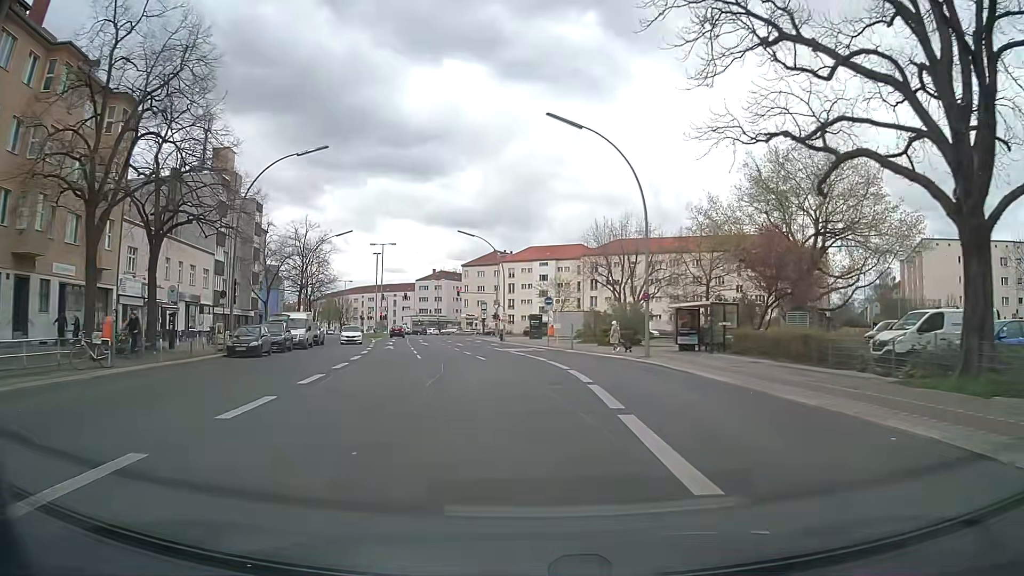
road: secondary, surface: asphalt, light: Day
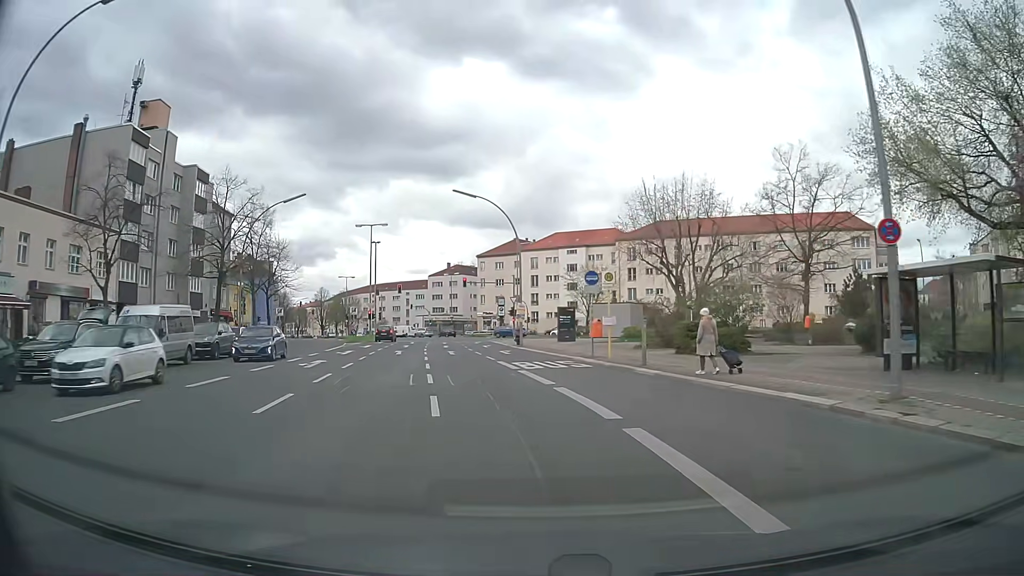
(-0.3, +19.5) m; -3°
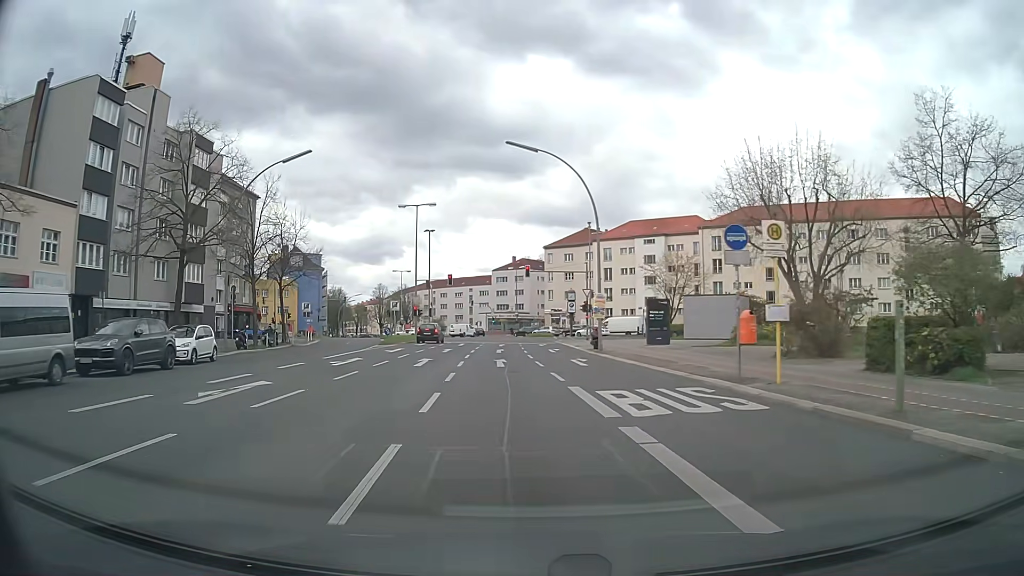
(-0.5, +11.8) m; -5°
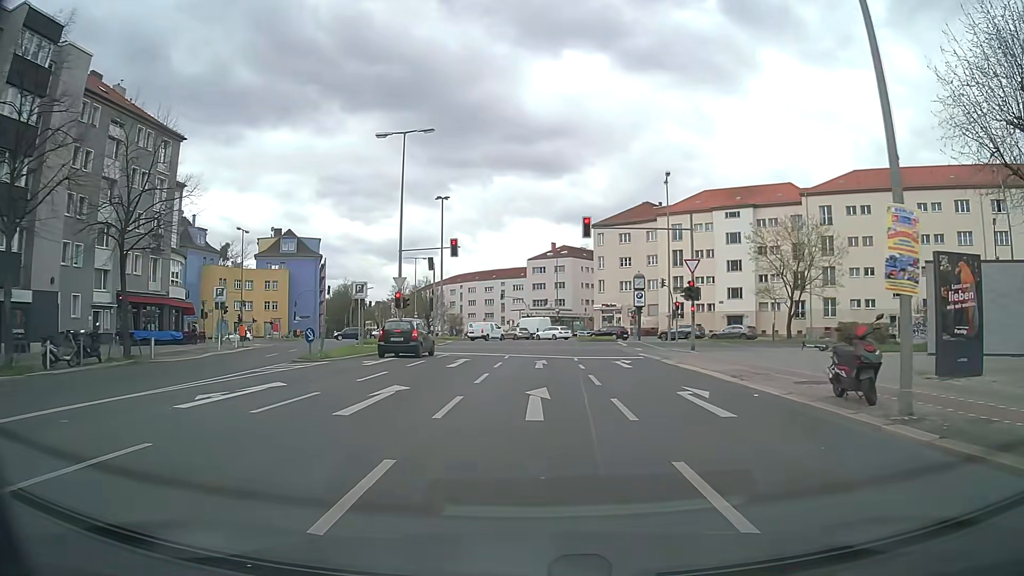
(-1.3, +24.6) m; -3°
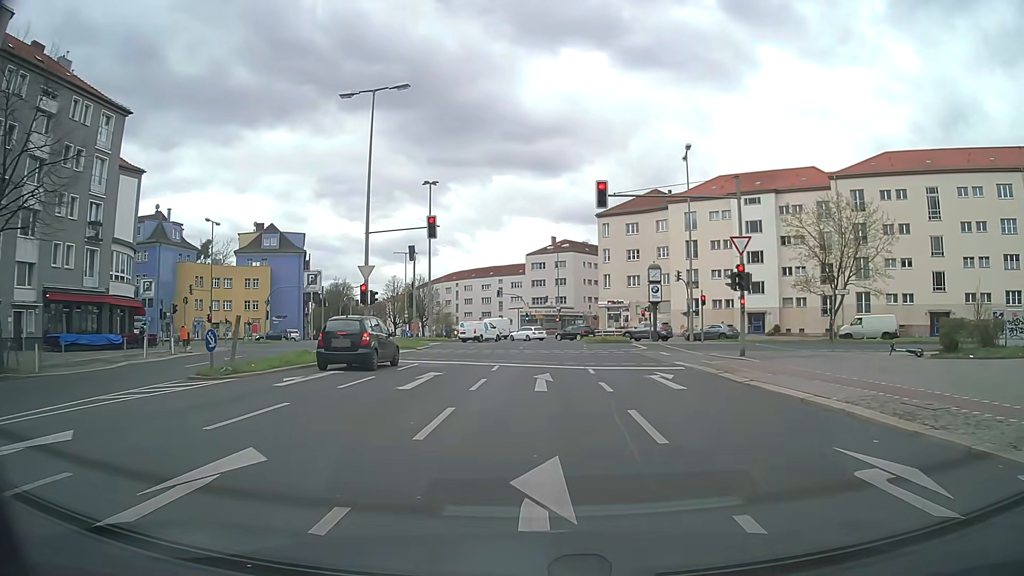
(0.0, +7.6) m; -1°
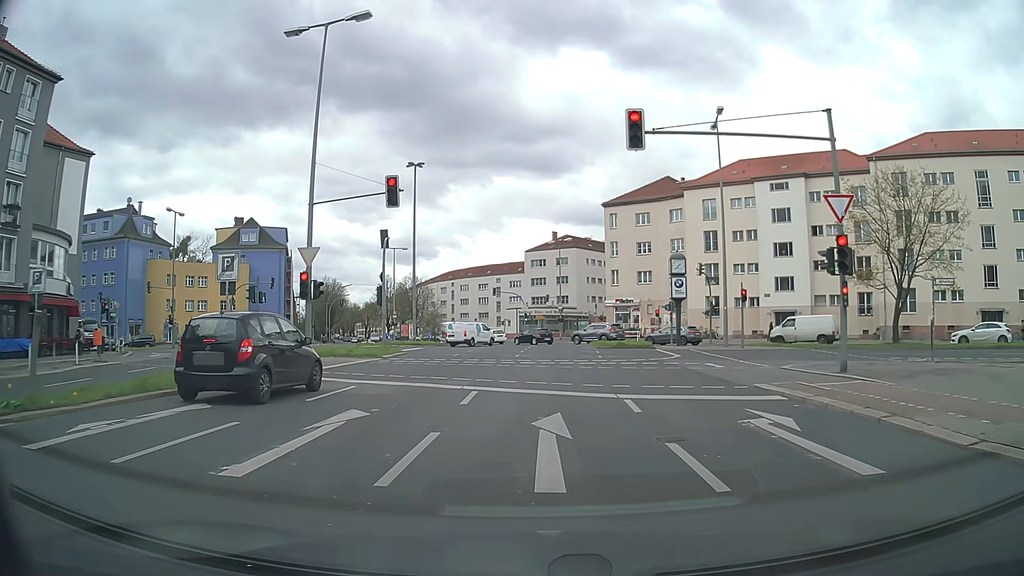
(+0.1, +8.0) m; +1°
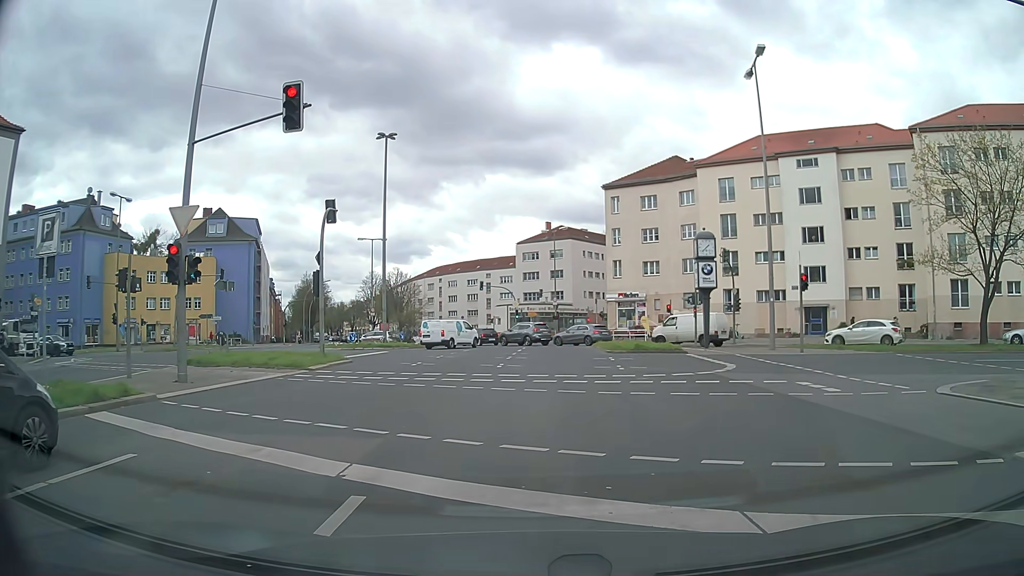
(0.0, +8.4) m; +1°
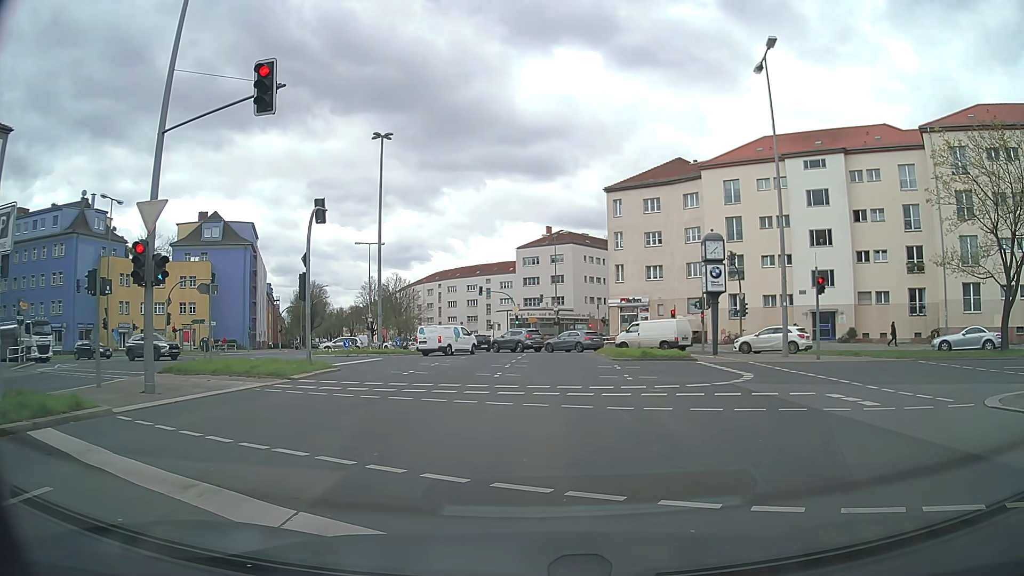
(0.0, +1.4) m; 0°
(0, +10) (0, +20) (0, +30) (0, +40) (+1, +50) (0, +60) (+1, +70) (+5, +79) (+11, +87) (+17, +95) m
